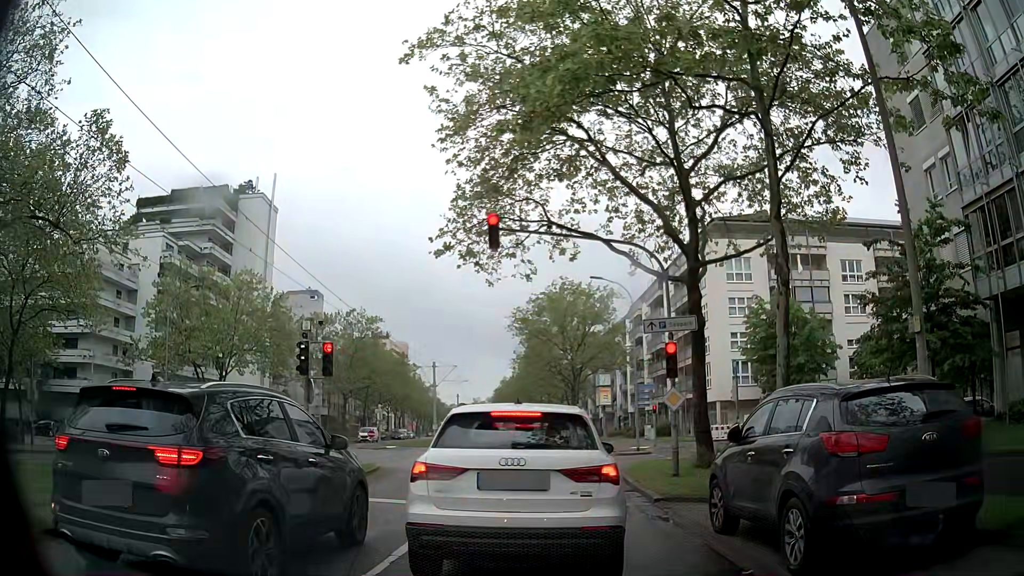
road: tertiary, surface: asphalt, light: Day
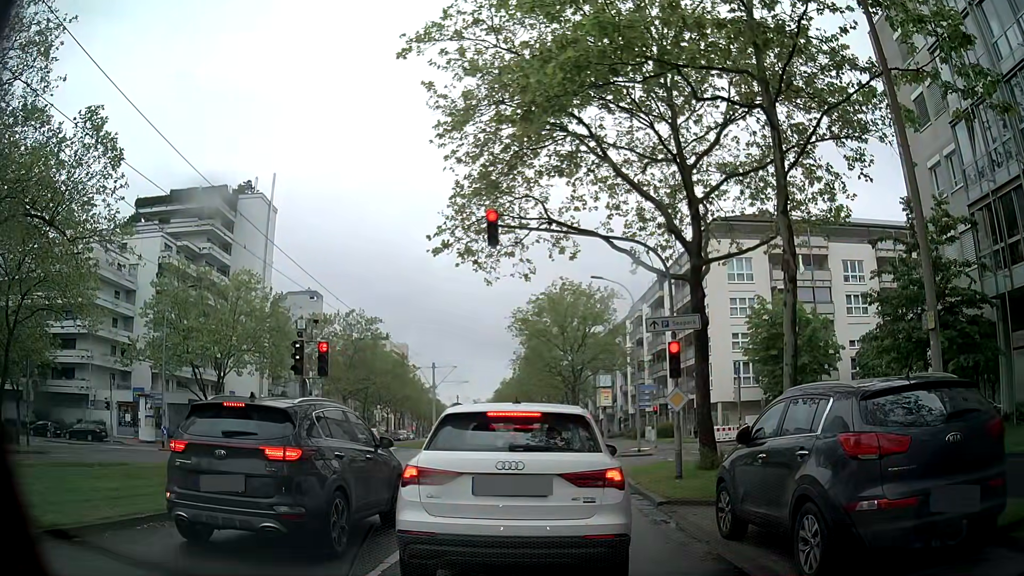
(0.0, +0.4) m; 0°
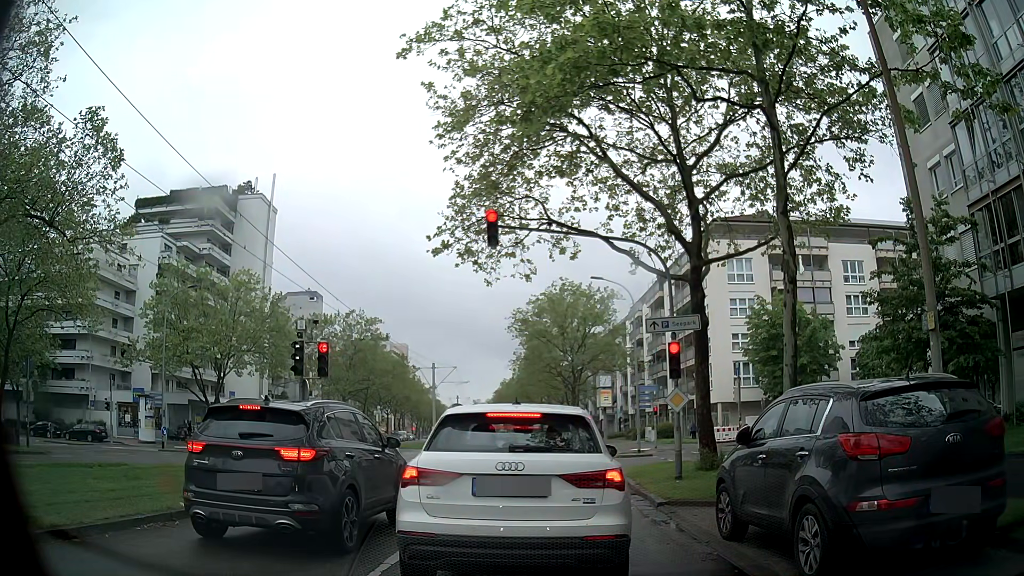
(0.0, +0.1) m; 0°
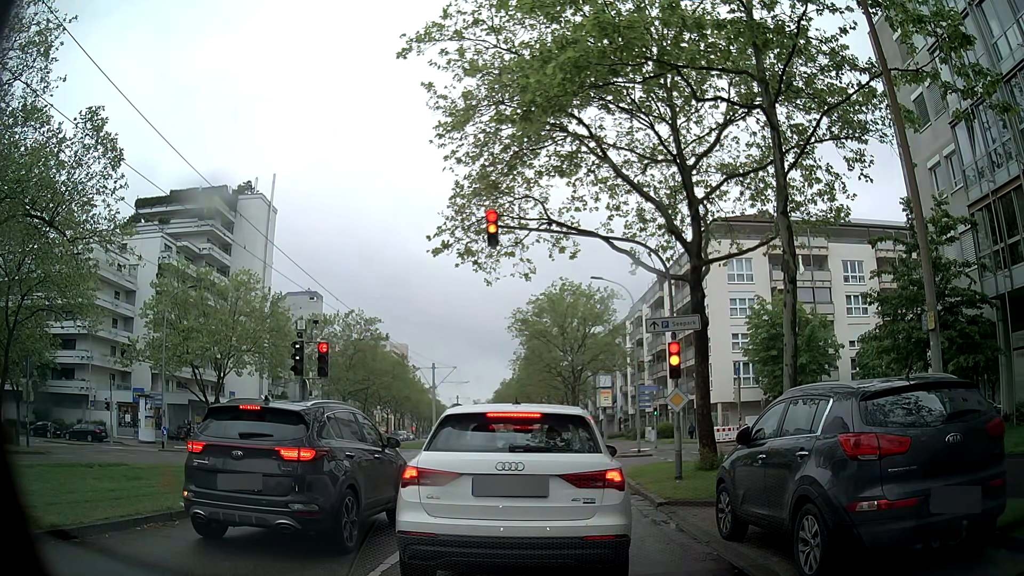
(0.0, 0.0) m; 0°
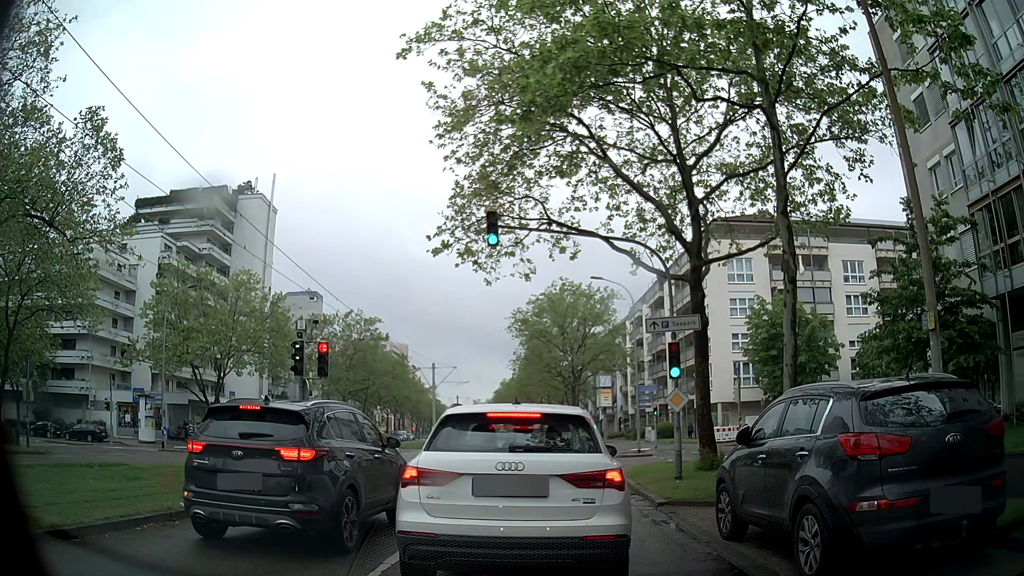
(0.0, 0.0) m; 0°
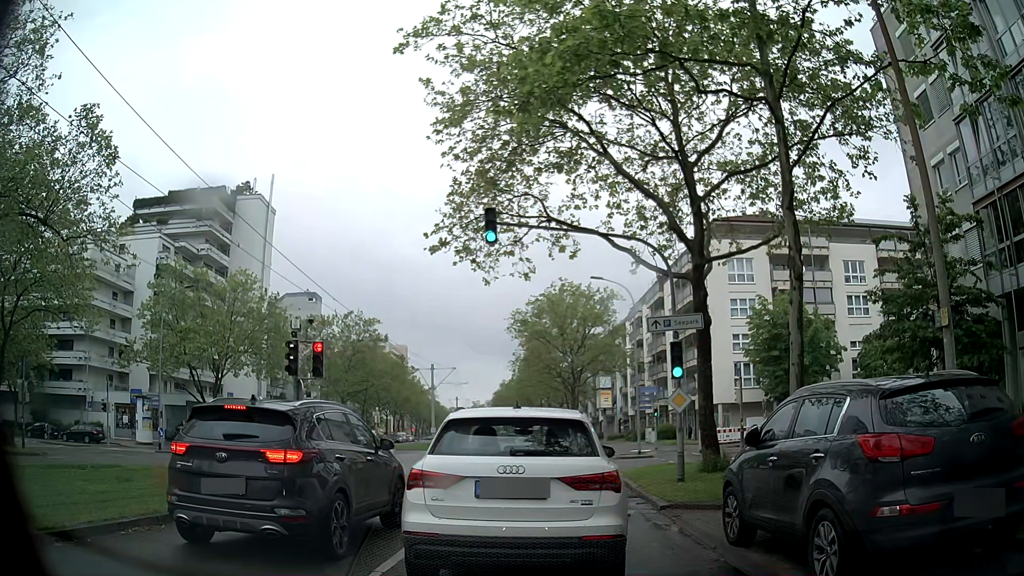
(0.0, +0.3) m; 0°
